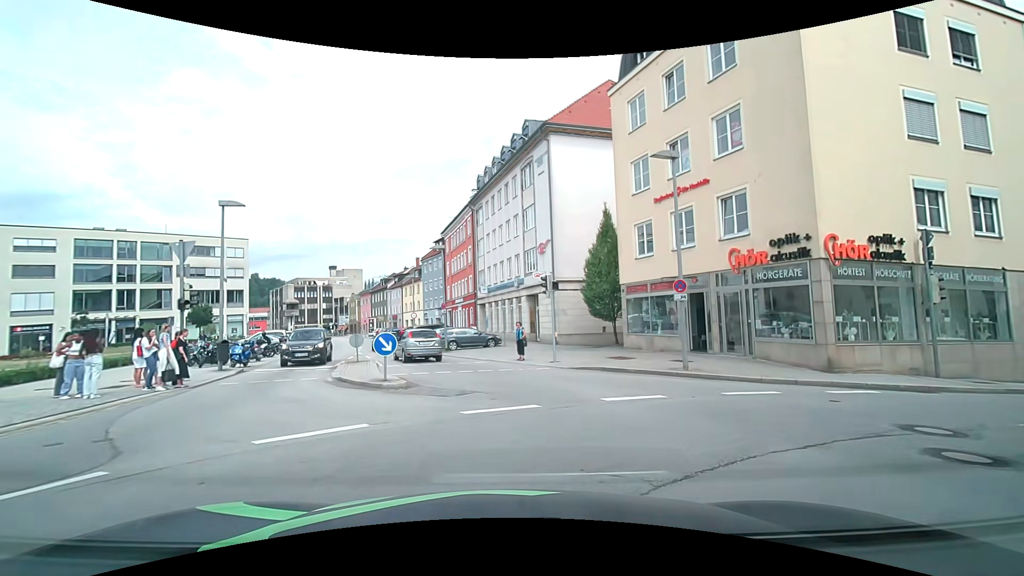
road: tertiary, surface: asphalt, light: Day
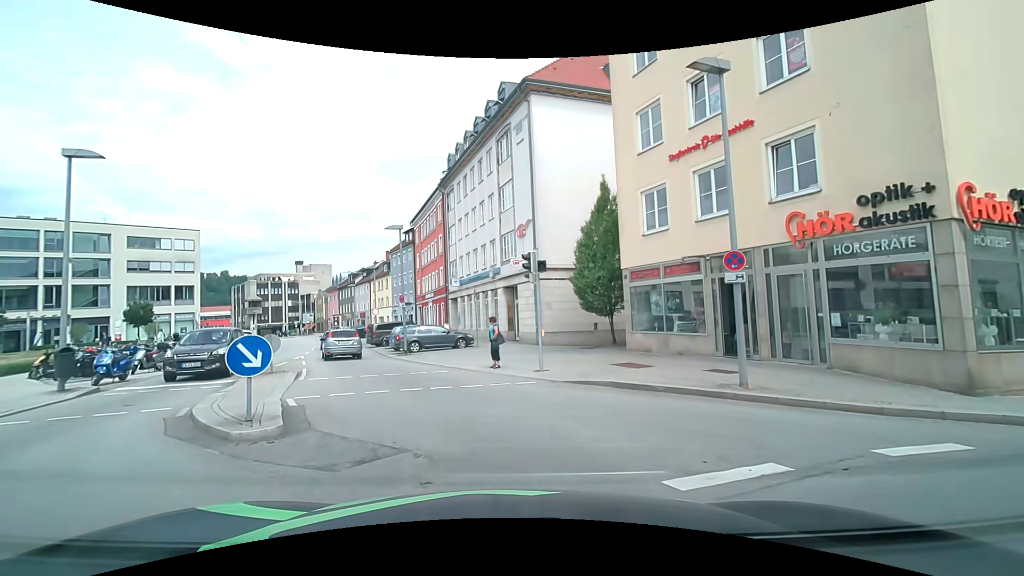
(+0.2, +5.4) m; +2°
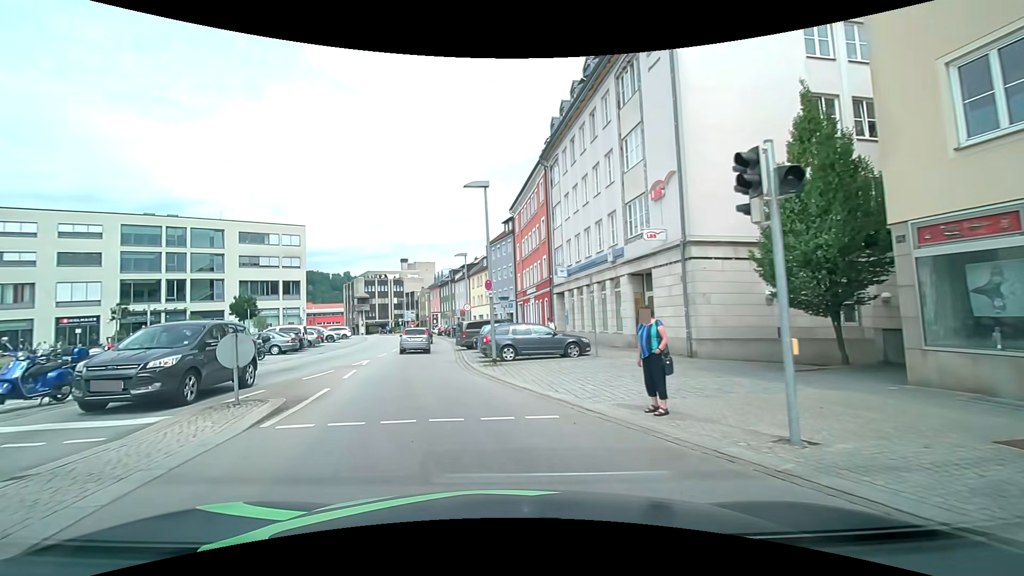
(-0.7, +8.4) m; -10°
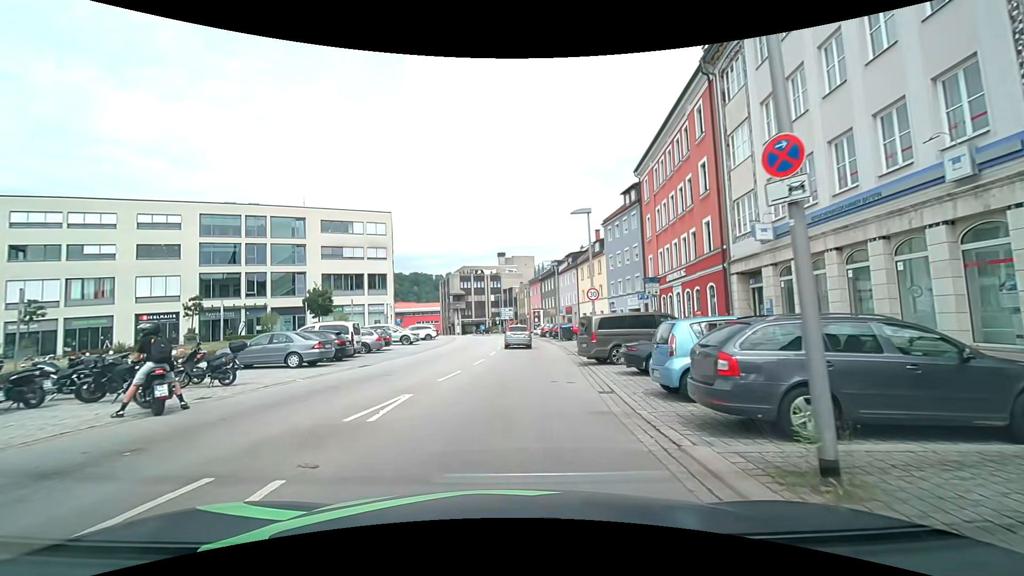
(-2.2, +13.4) m; -12°
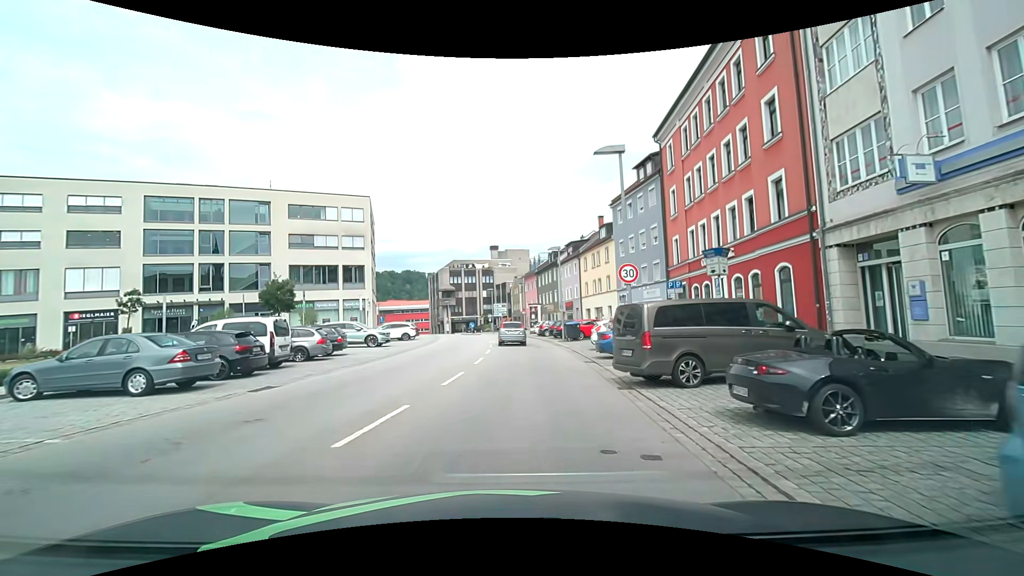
(0.0, +7.7) m; 0°
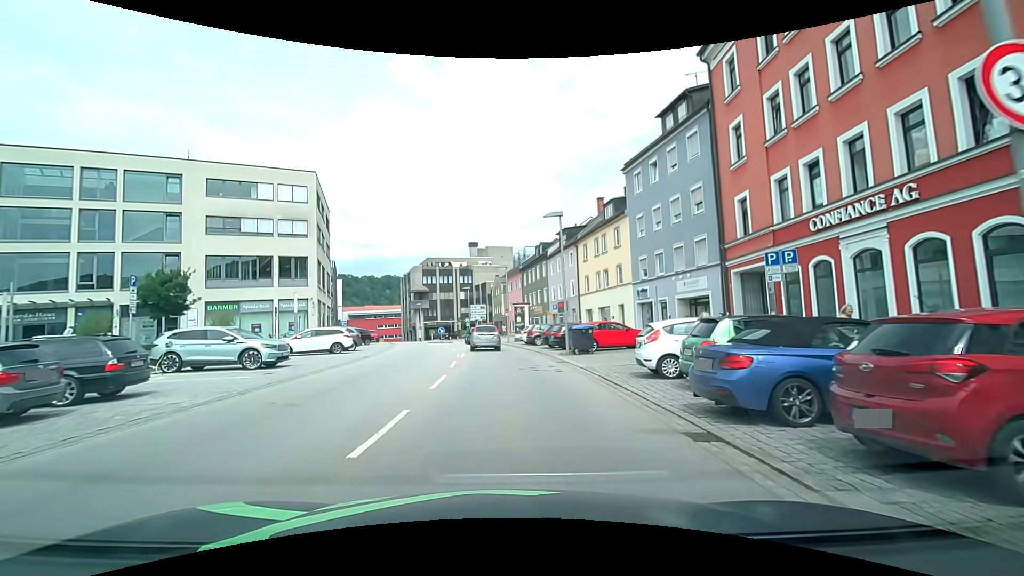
(+0.3, +12.0) m; +3°
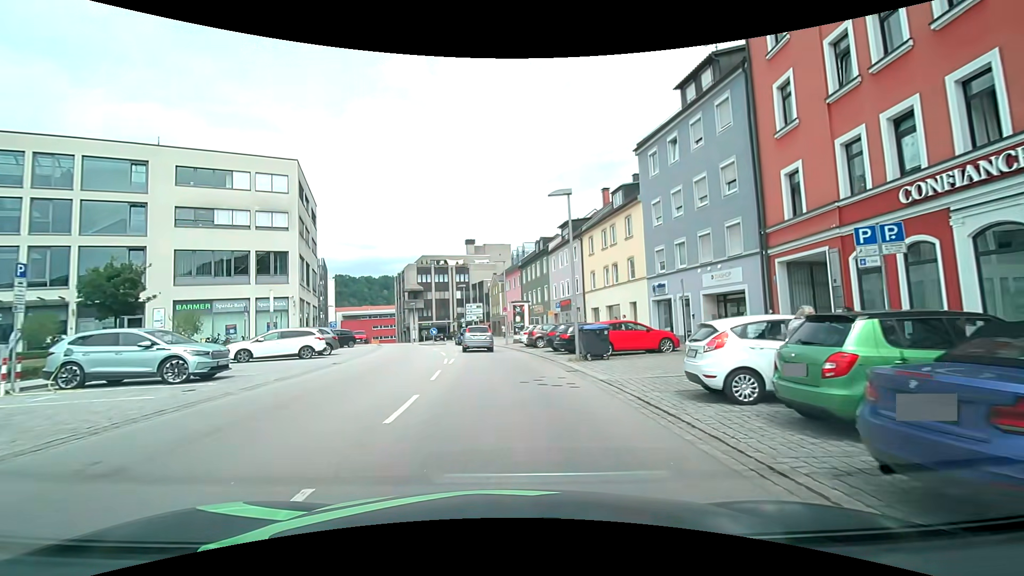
(0.0, +3.9) m; 0°
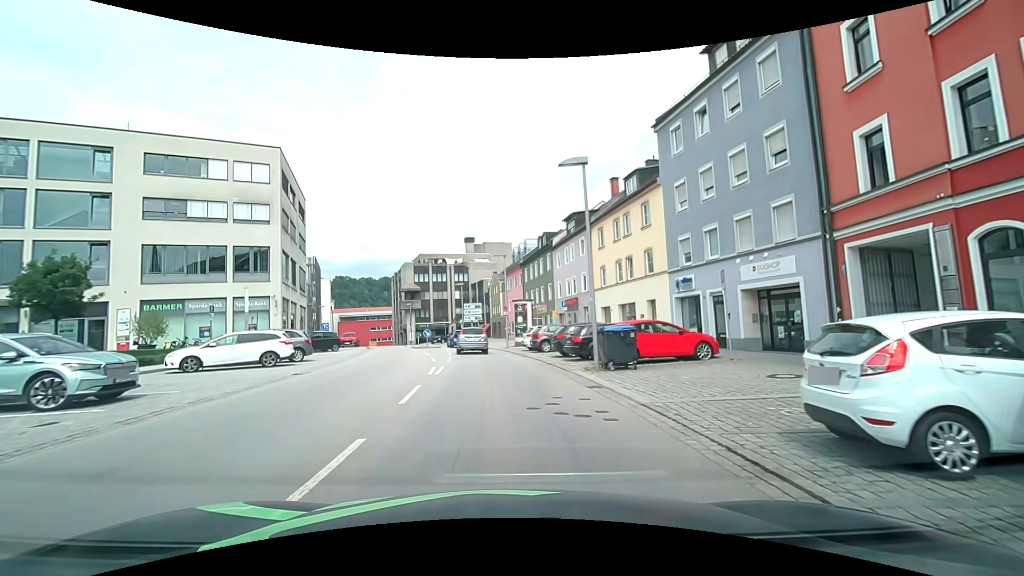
(0.0, +3.9) m; 0°
(0, +10) (-1, +20) (-2, +30) (-3, +40) (-6, +50) (-9, +59) (-12, +68) (-17, +77) (-22, +86) (-26, +95) m
